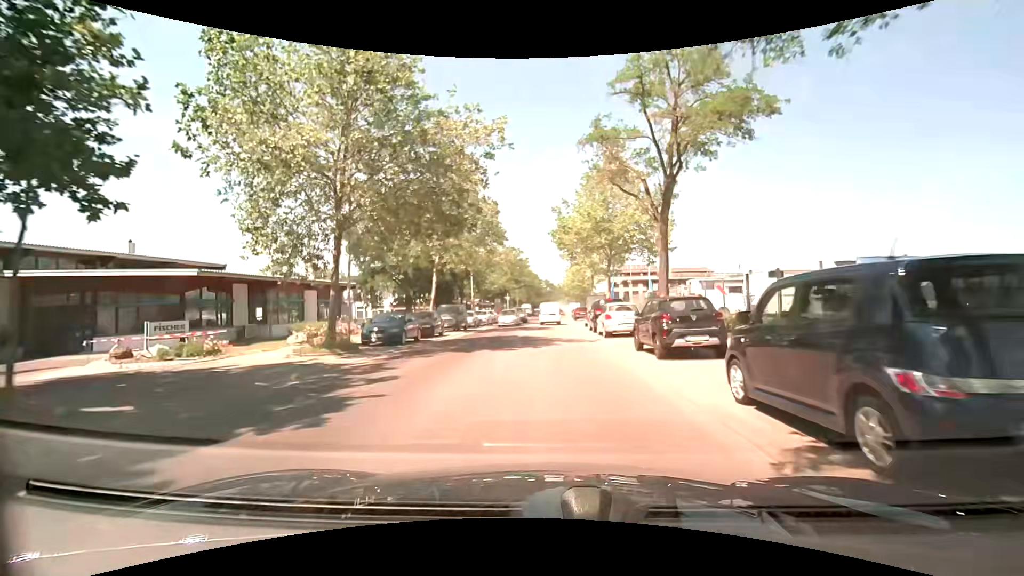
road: unclassified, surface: asphalt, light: Day
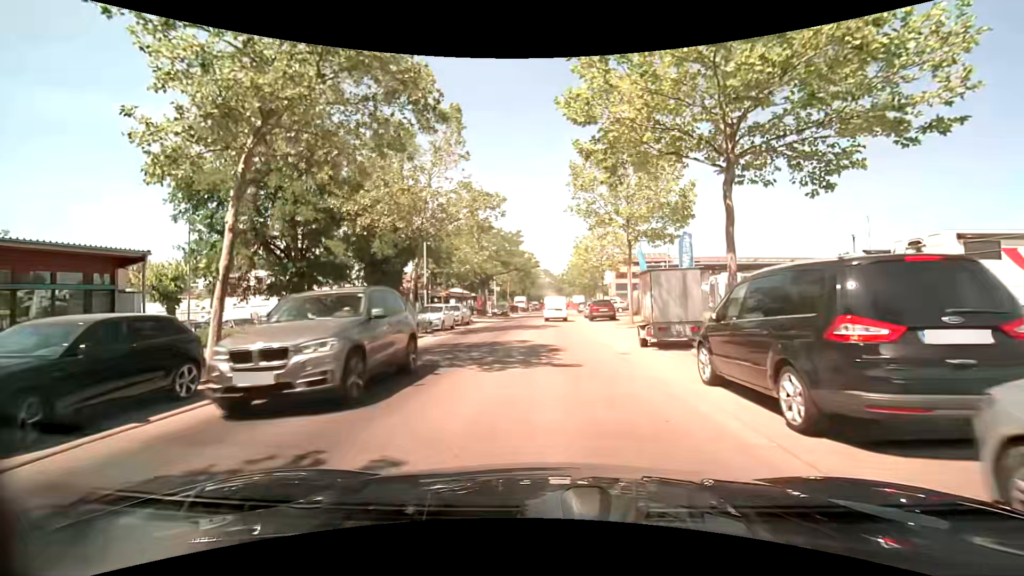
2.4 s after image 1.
(-0.2, +20.7) m; 0°
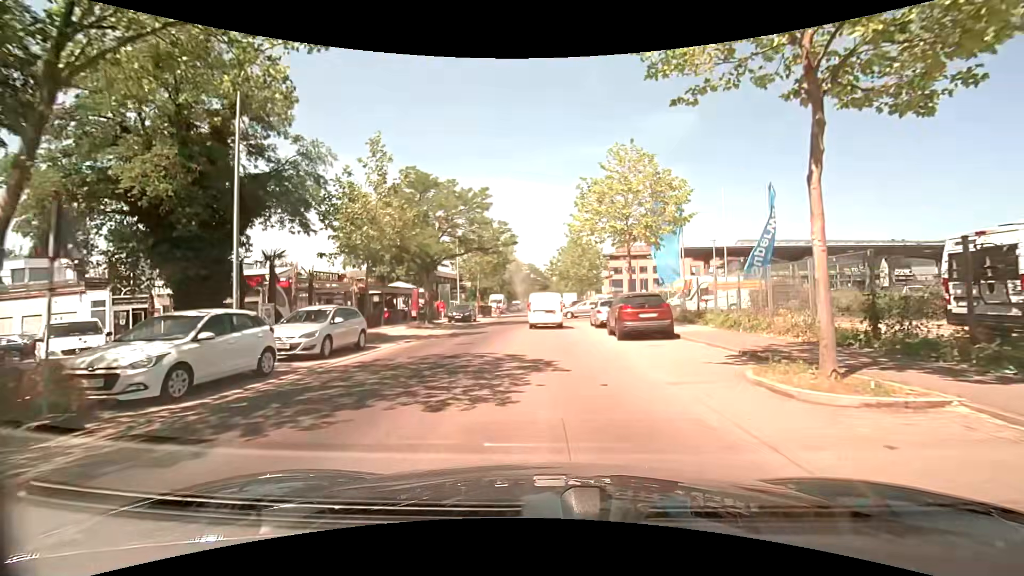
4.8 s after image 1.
(+0.3, +18.9) m; +2°
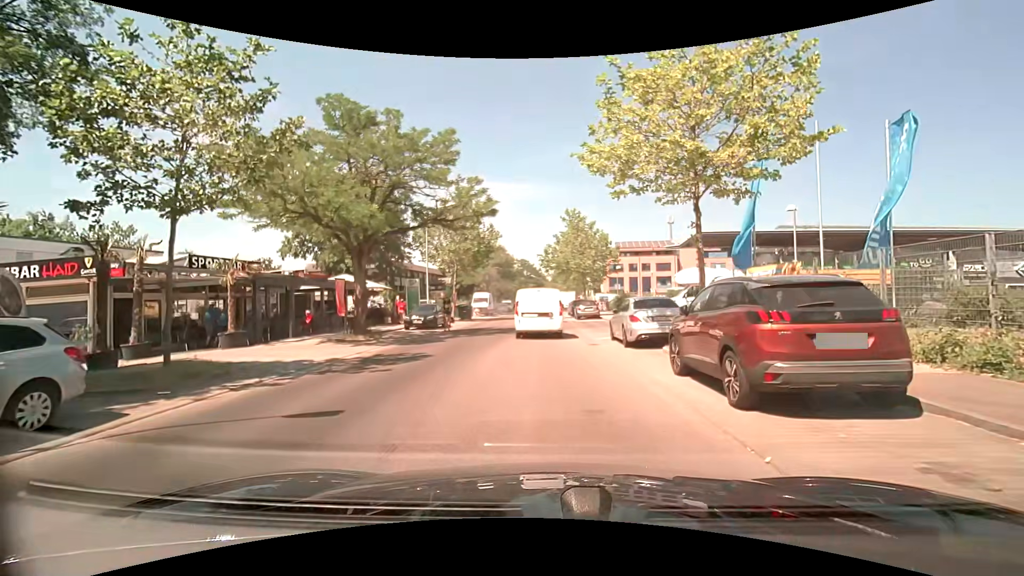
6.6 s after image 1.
(-0.1, +10.5) m; -1°
(0, +10) (0, +20) (0, +30) (0, +40) (+1, +50) (+1, +60) (+1, +70) (+2, +80) (+2, +90) (+3, +100) m
